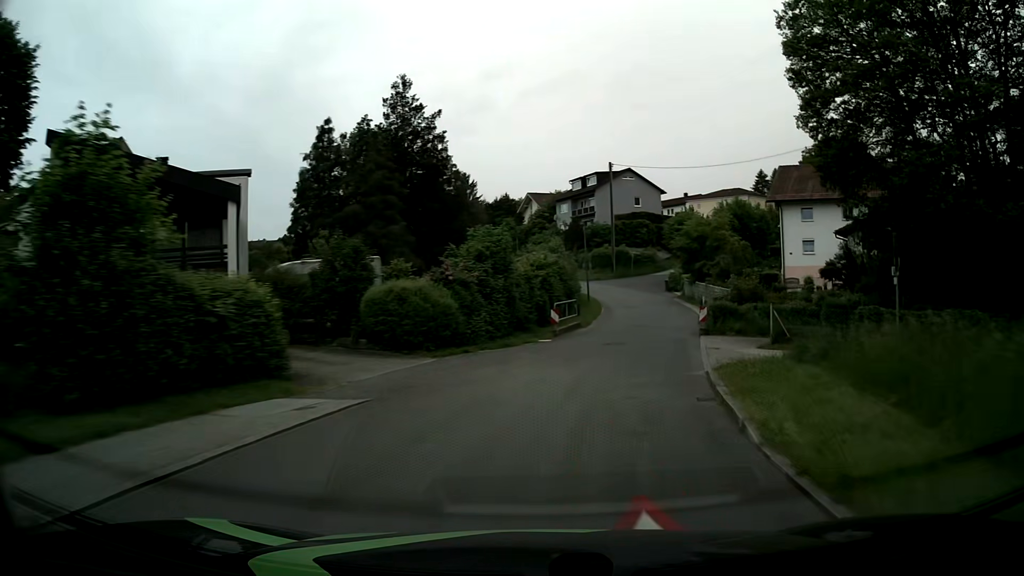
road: residential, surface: asphalt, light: Day
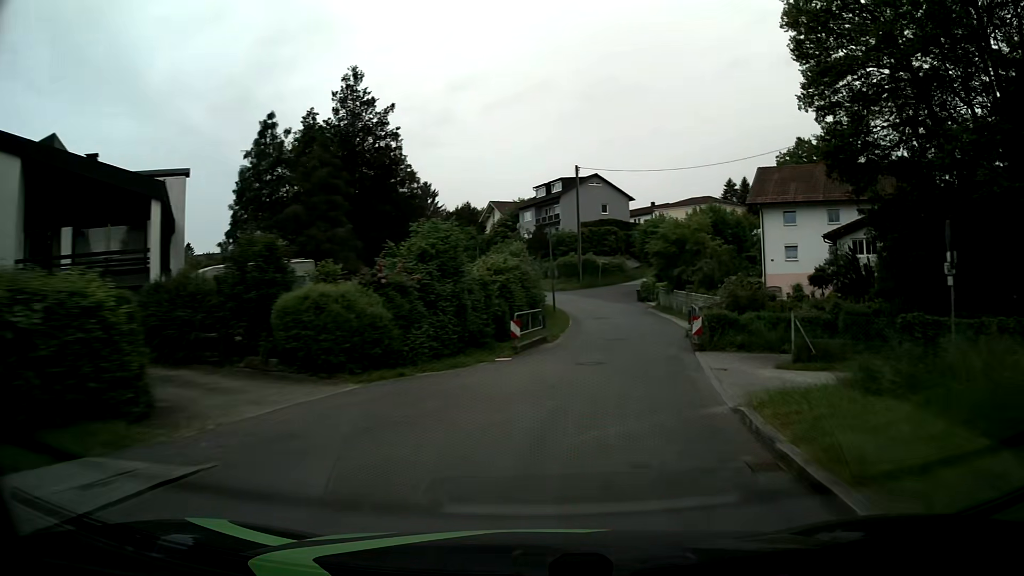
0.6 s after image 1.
(+0.1, +4.1) m; +3°
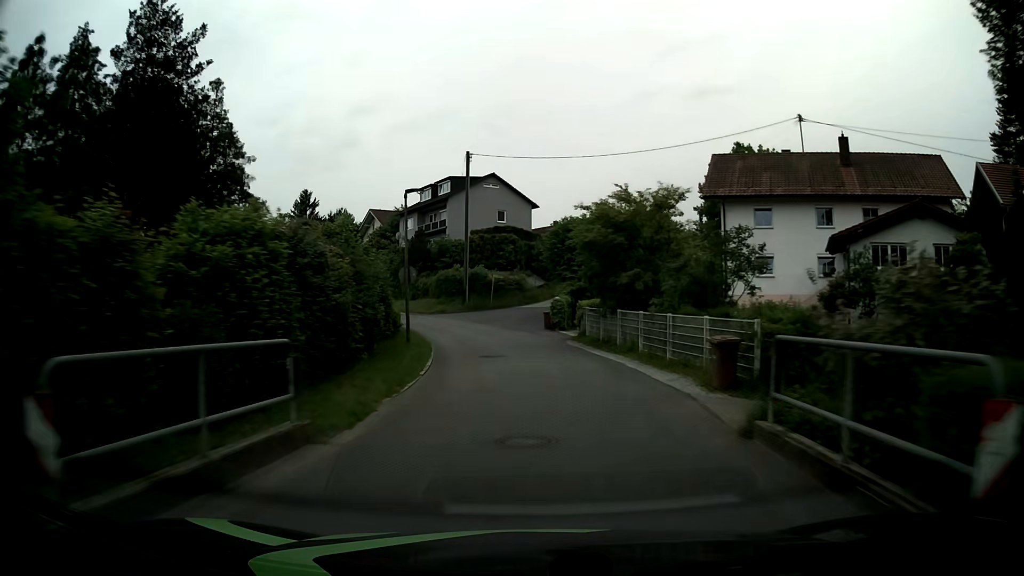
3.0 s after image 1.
(+1.4, +15.6) m; +9°
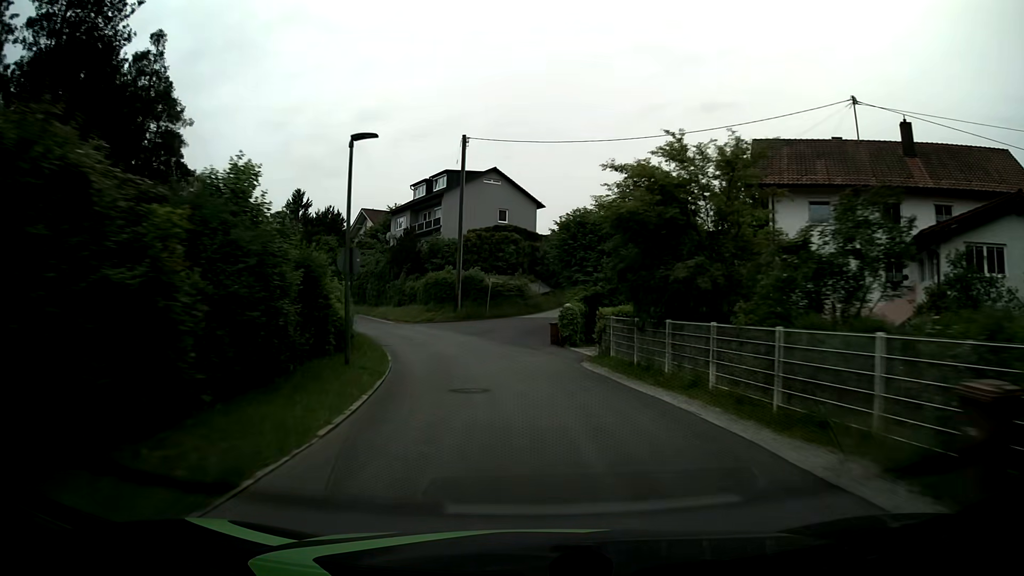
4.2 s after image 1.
(-0.1, +7.4) m; -1°
